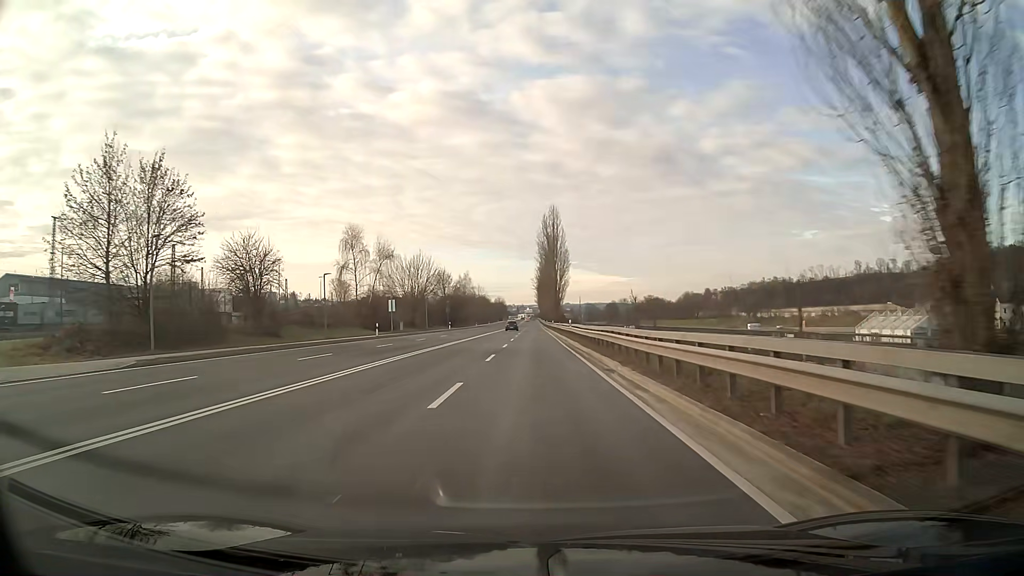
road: primary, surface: asphalt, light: Day
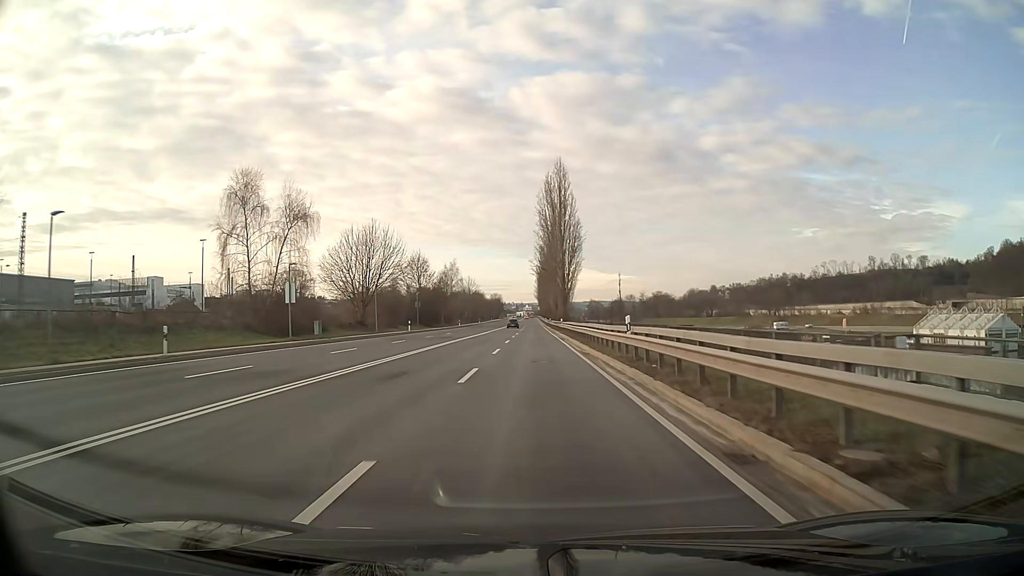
(0.0, +32.2) m; 0°
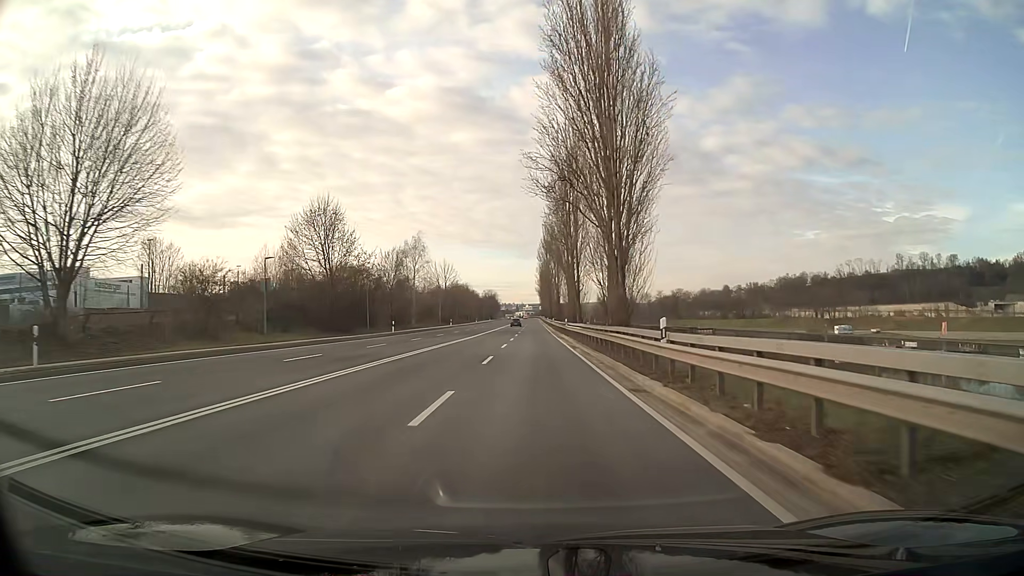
(-0.1, +53.7) m; 0°
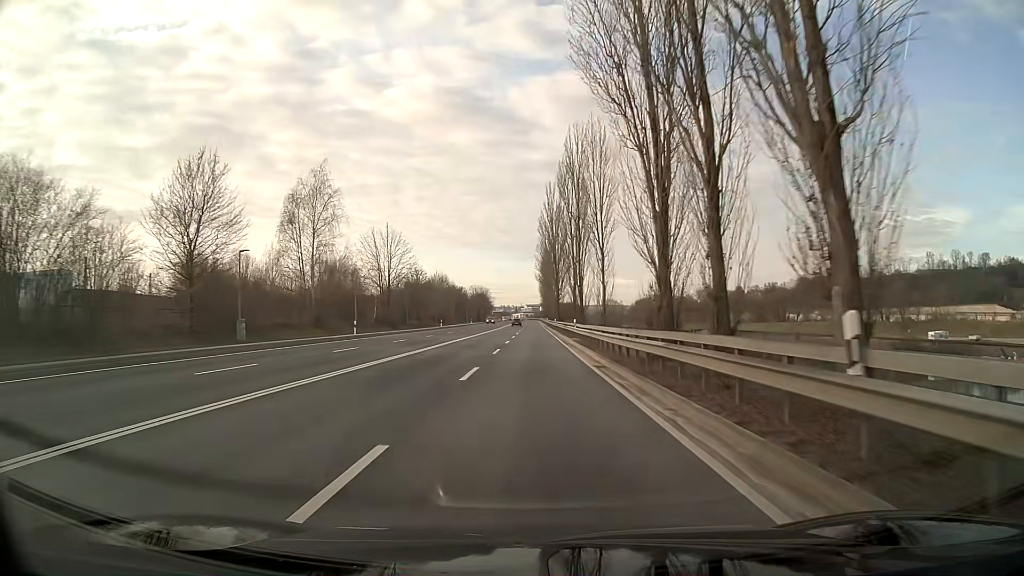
(+0.1, +53.8) m; 0°
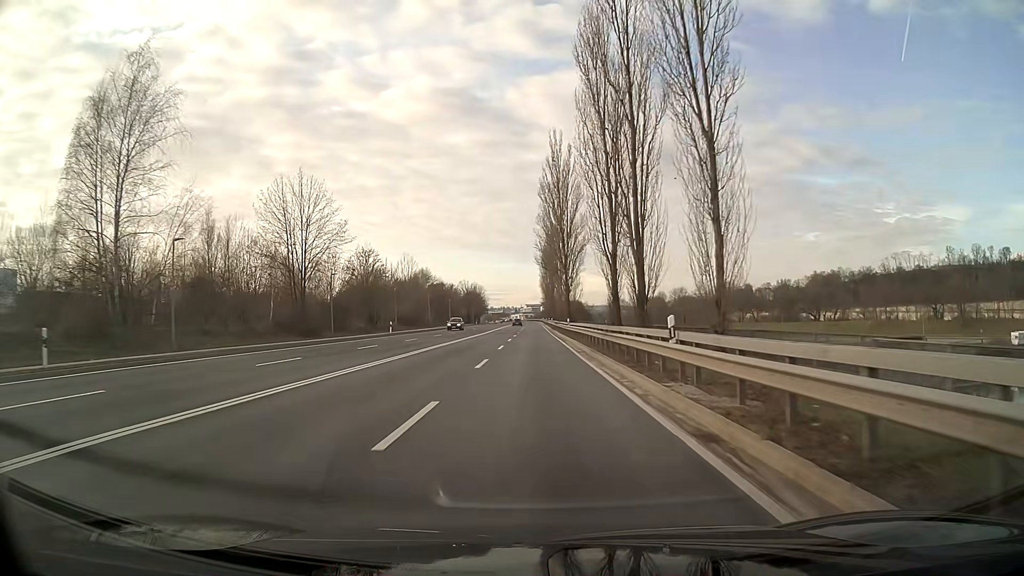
(0.0, +32.2) m; 0°
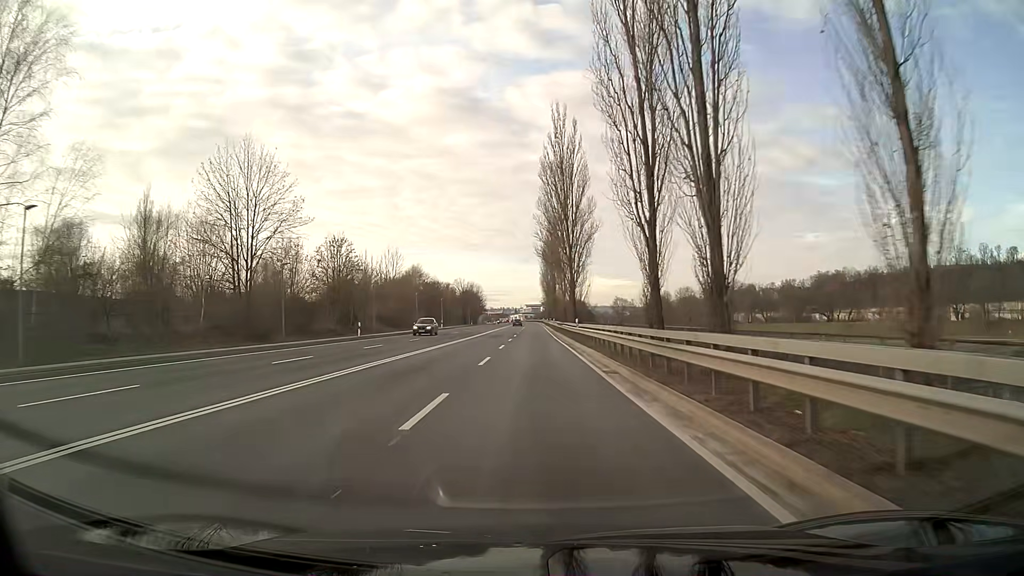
(0.0, +10.7) m; 0°
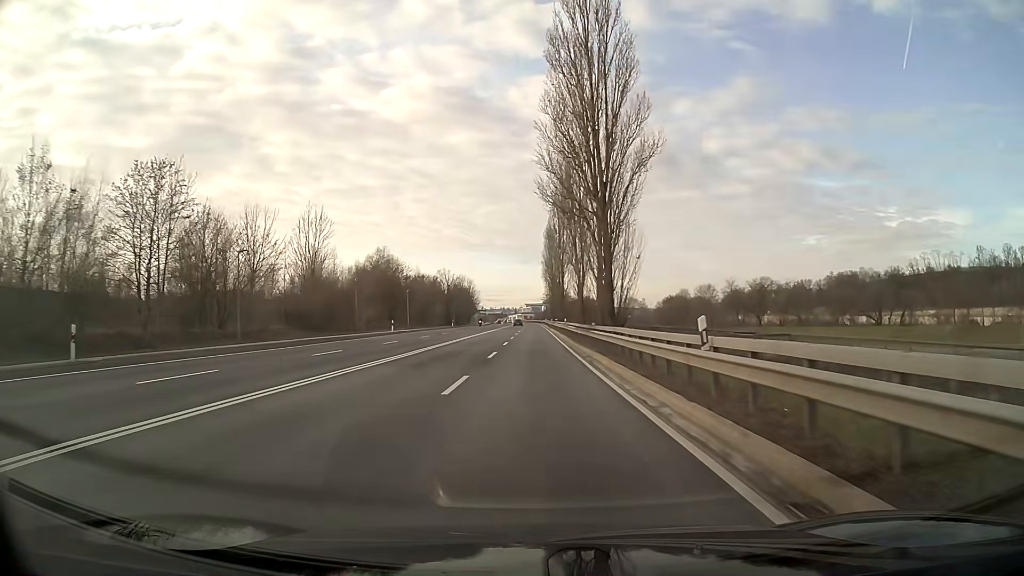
(0.0, +32.2) m; 0°
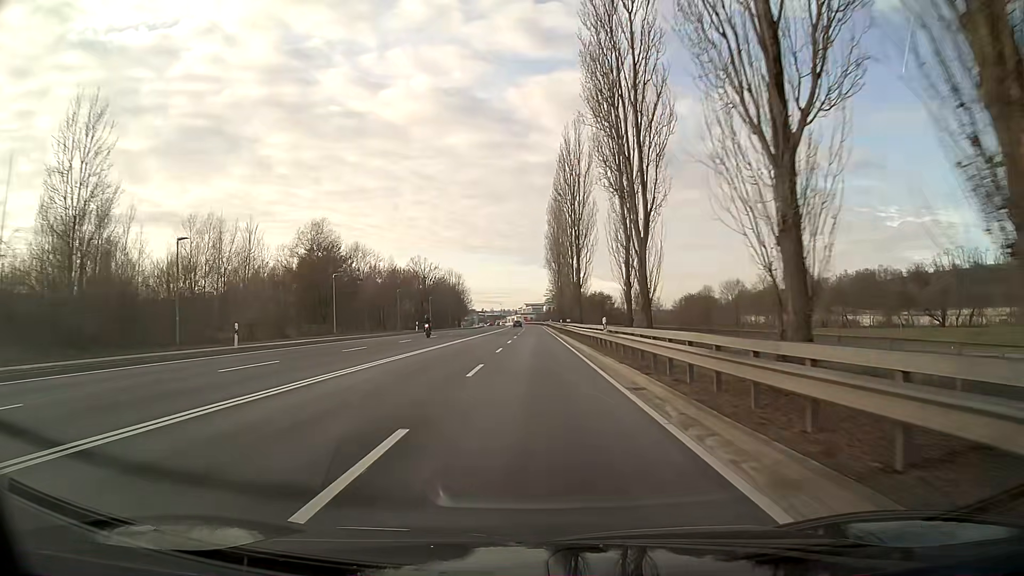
(-0.1, +32.2) m; 0°
